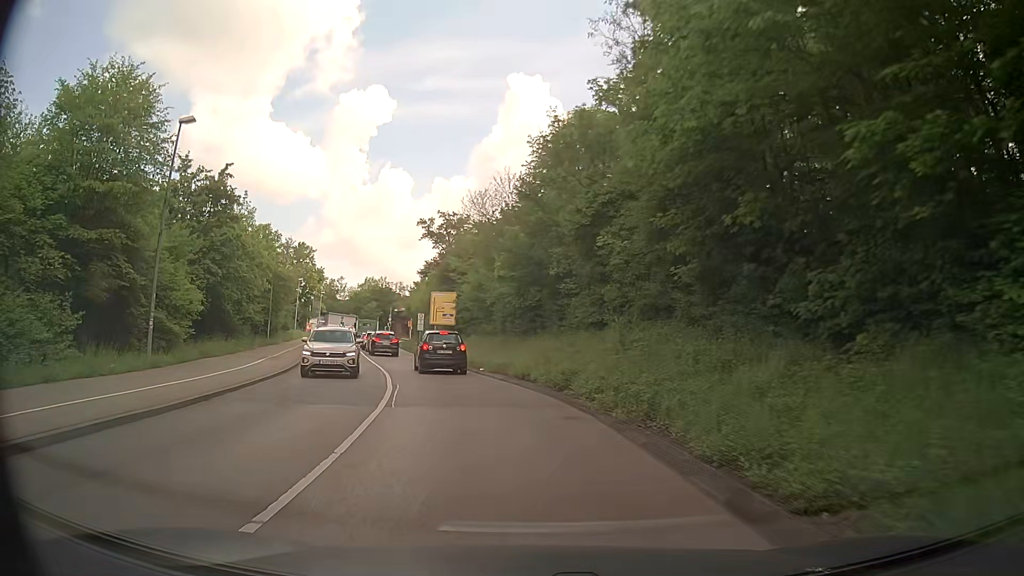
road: secondary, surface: asphalt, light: Day
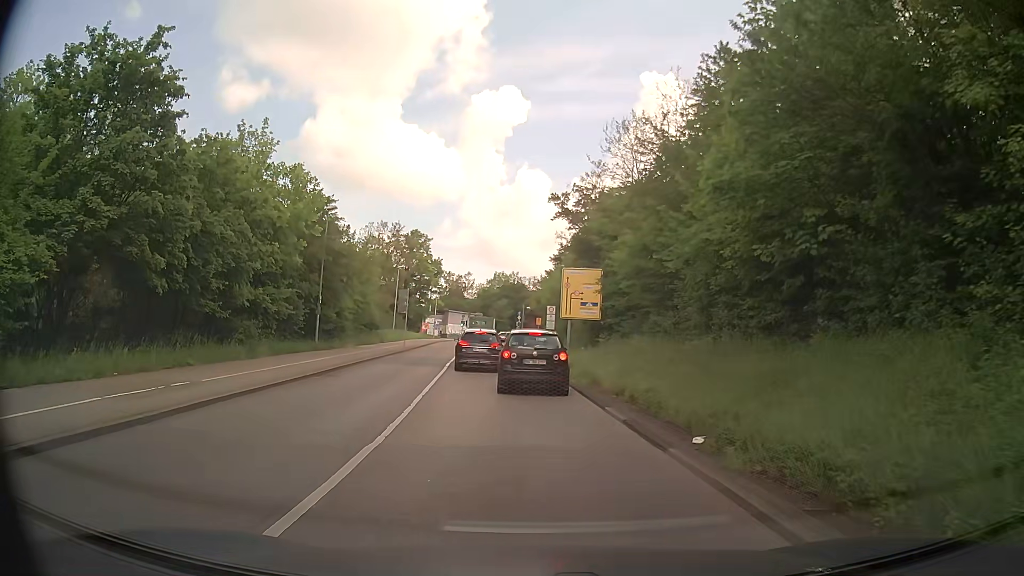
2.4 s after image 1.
(-2.0, +18.5) m; -13°
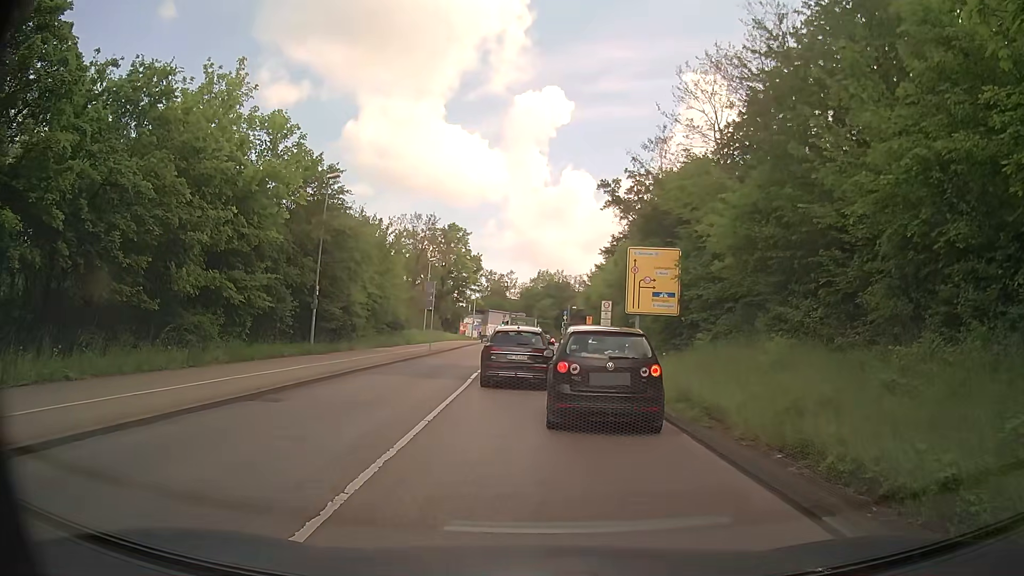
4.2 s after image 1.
(-0.3, +7.9) m; -6°
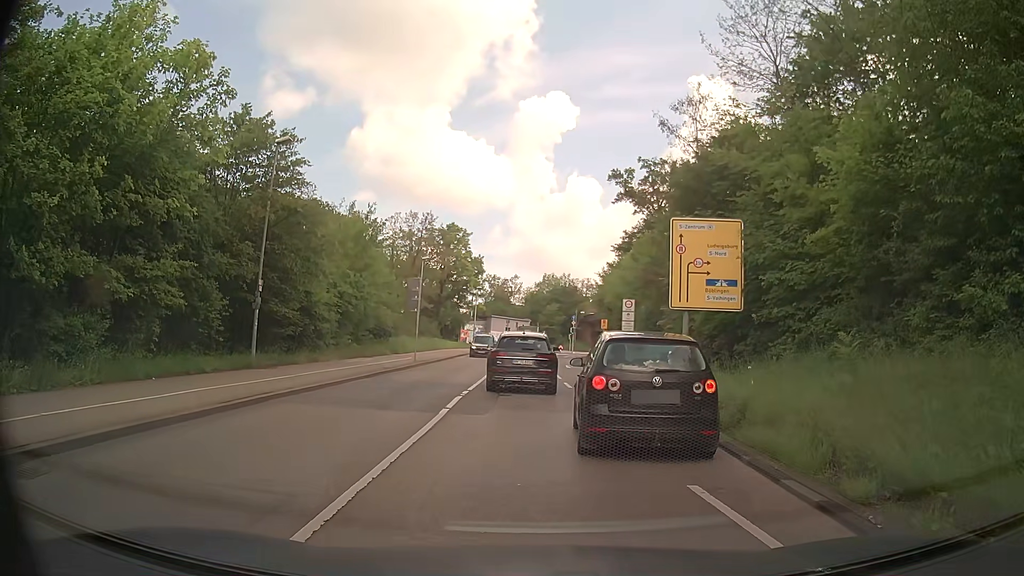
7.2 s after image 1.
(+0.3, +7.2) m; +1°
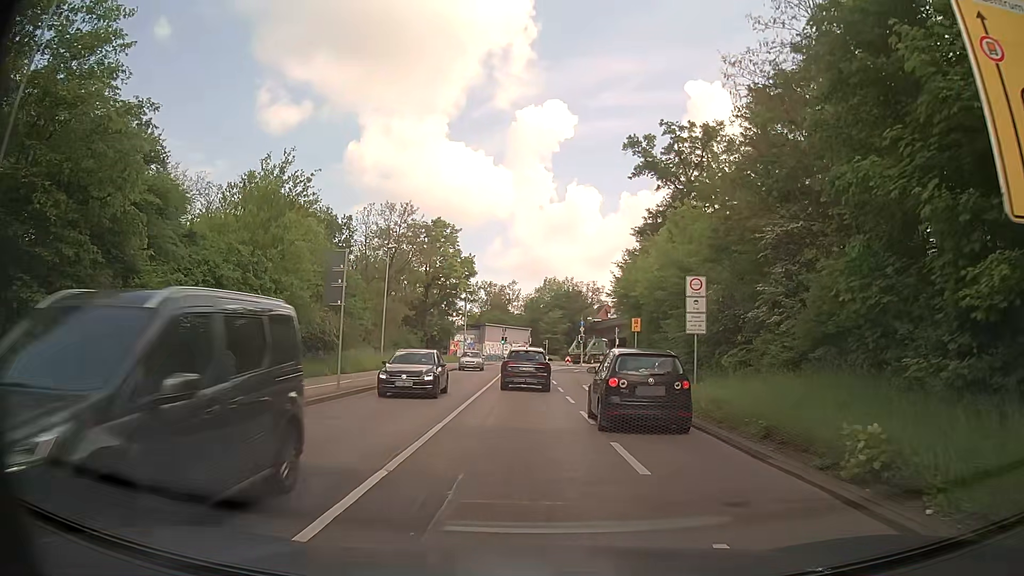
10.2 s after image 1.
(+0.2, +14.5) m; +1°
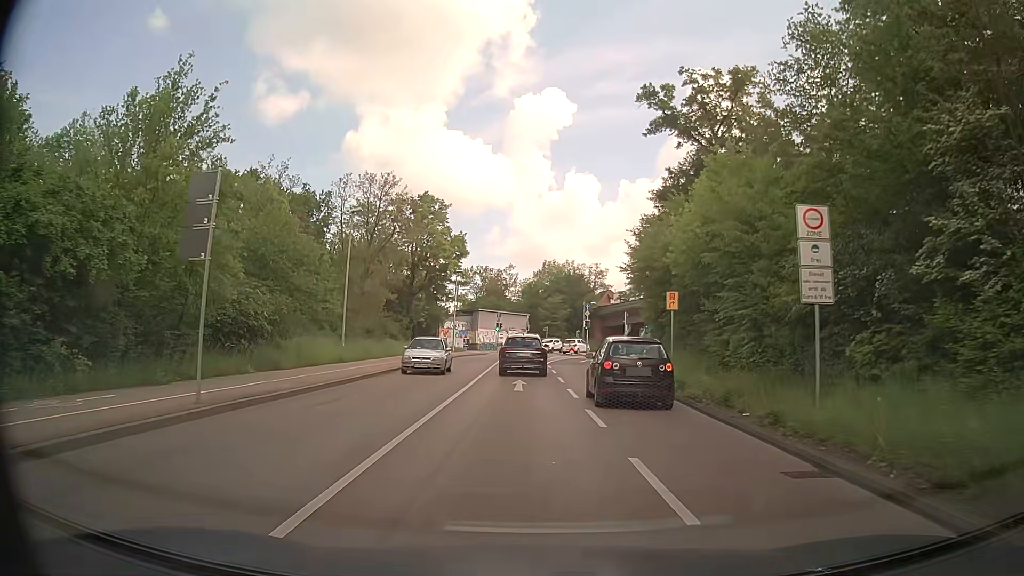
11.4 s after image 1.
(+0.1, +9.1) m; 0°
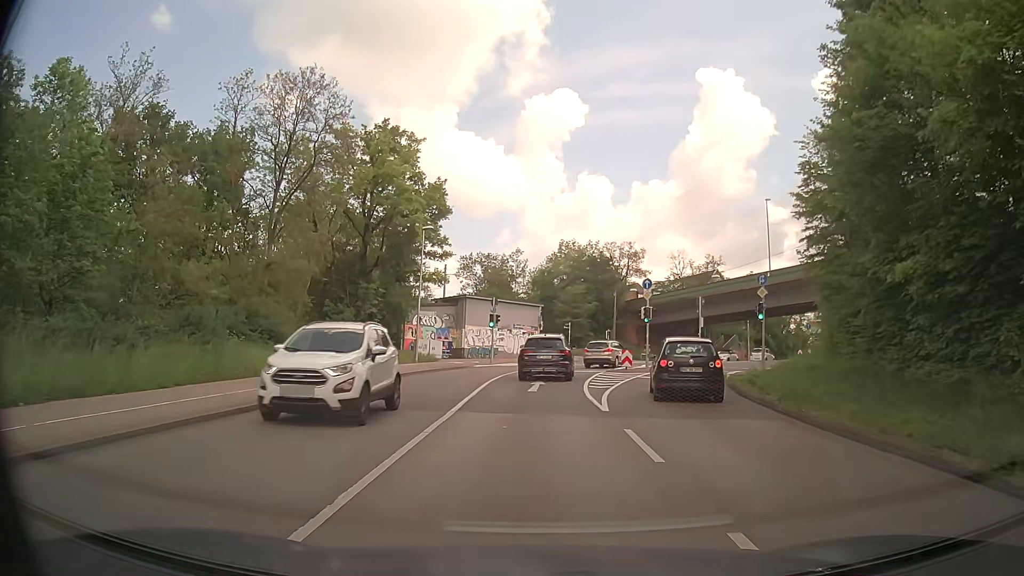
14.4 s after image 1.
(-0.5, +28.0) m; -1°
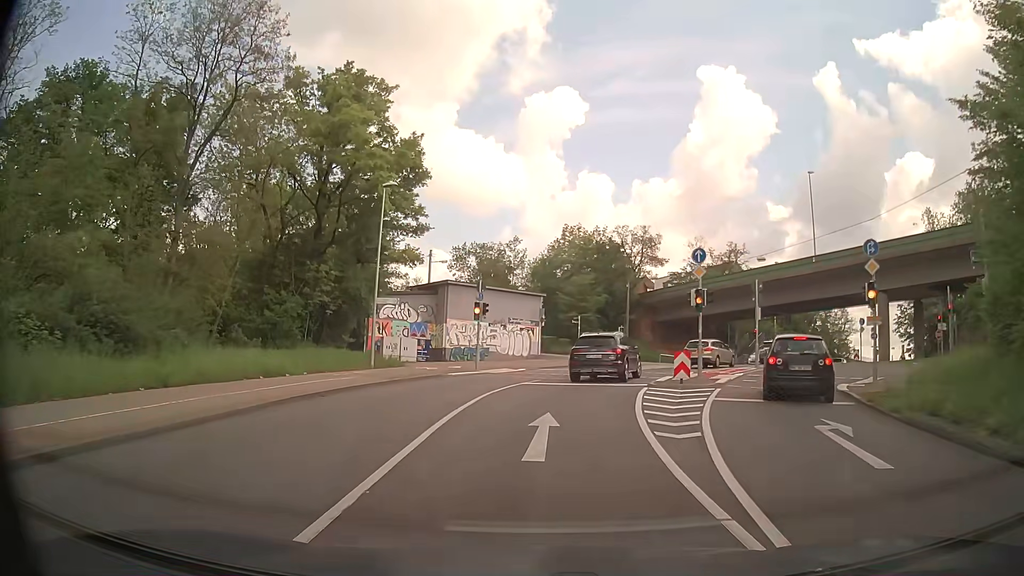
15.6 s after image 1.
(0.0, +11.4) m; -1°
(0, +10) (+1, +20) (+5, +29) (+10, +38) (+17, +45) (+23, +53) (+30, +61) (+36, +68) (+43, +75) (+50, +82) m
